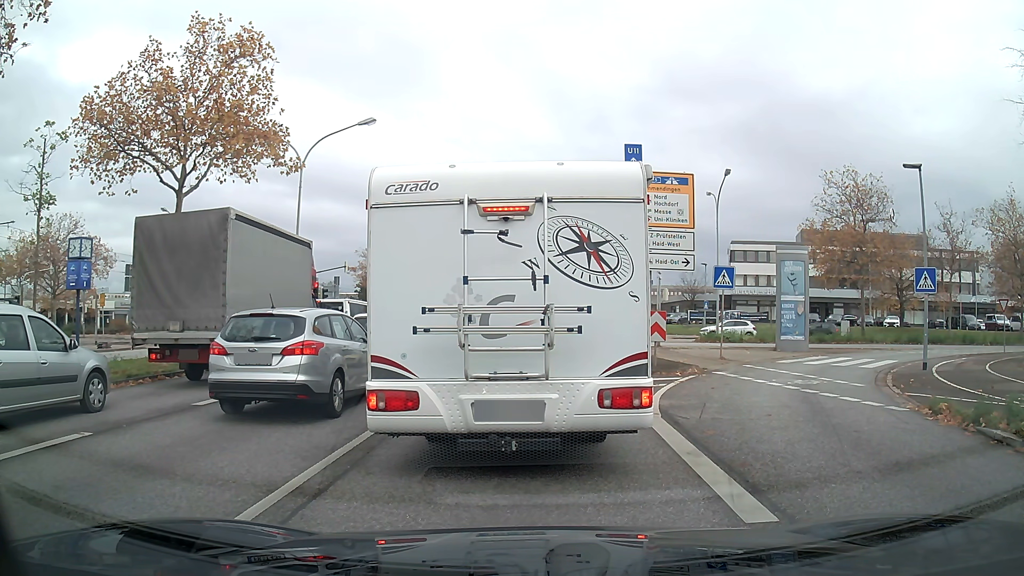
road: primary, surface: asphalt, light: Day
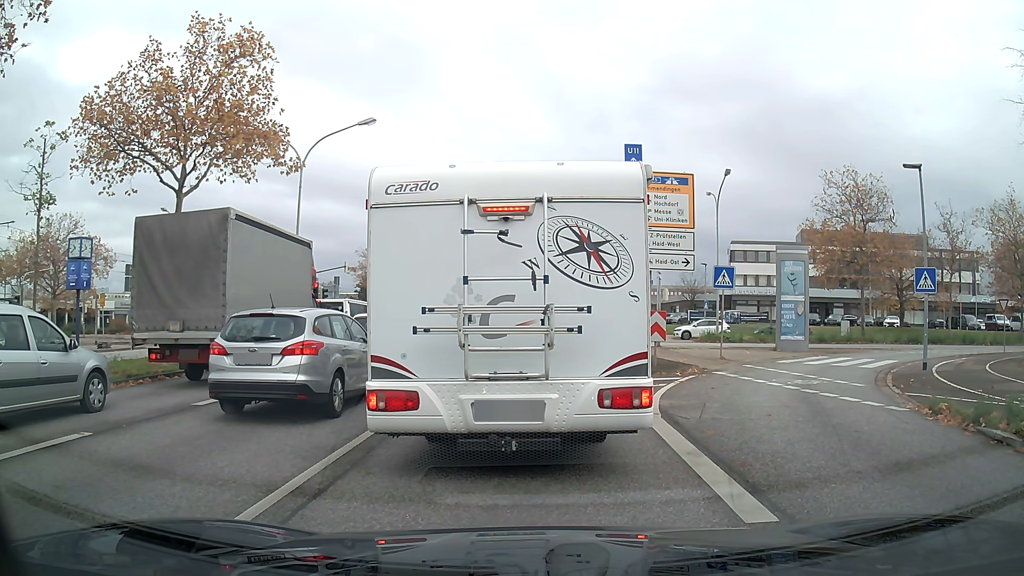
(0.0, 0.0) m; 0°
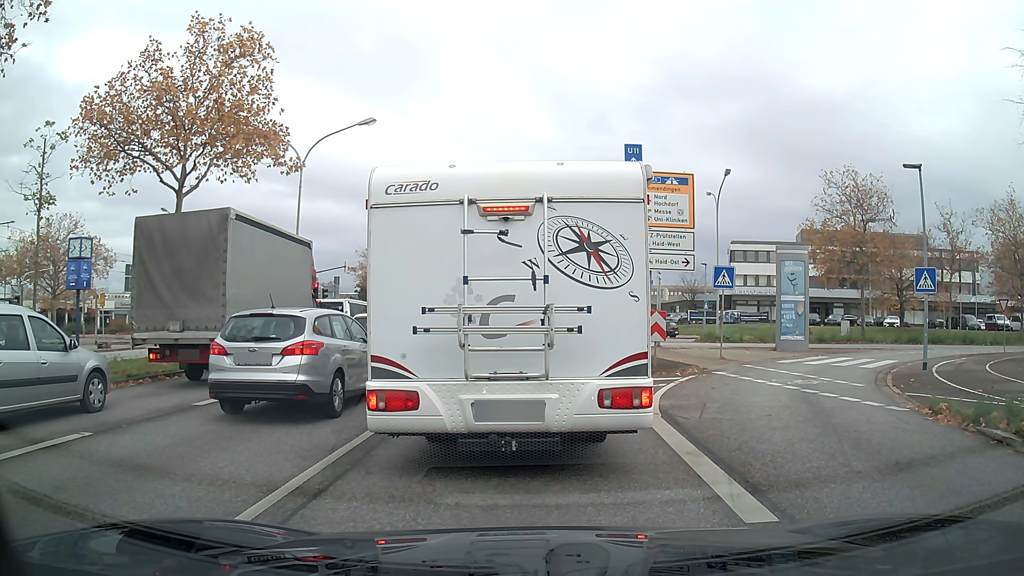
(0.0, 0.0) m; 0°
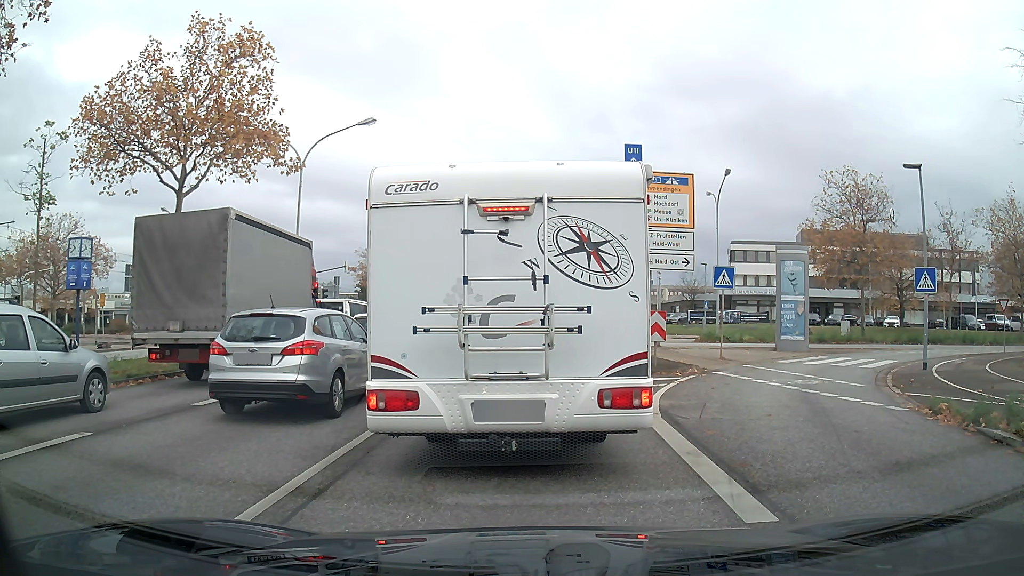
(0.0, 0.0) m; 0°
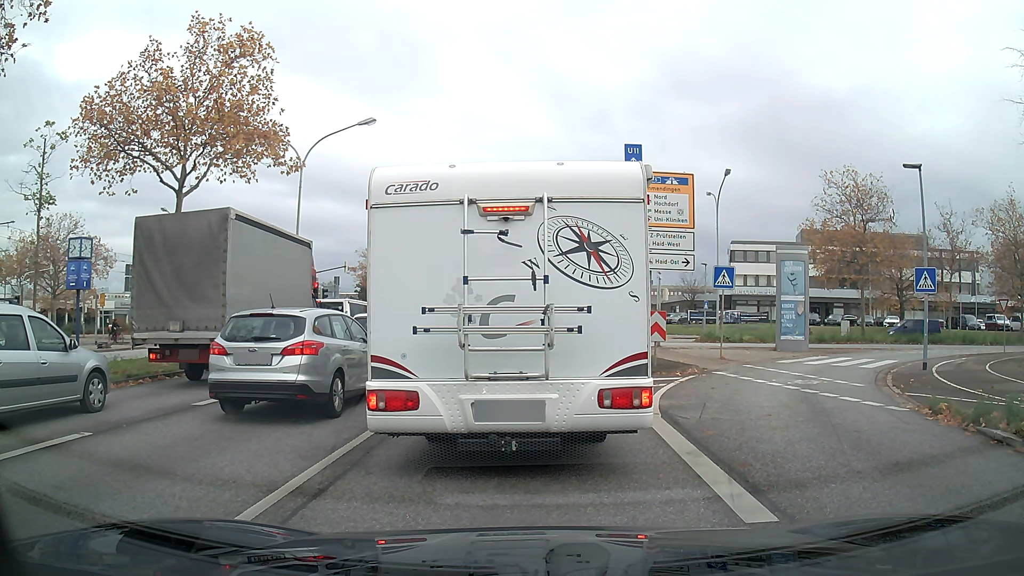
(0.0, 0.0) m; 0°
